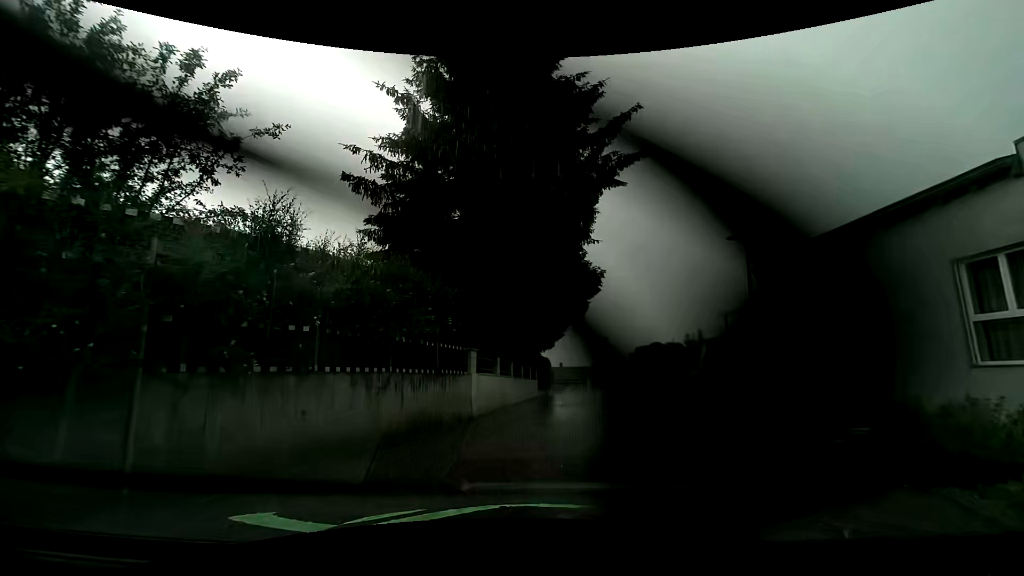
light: Day
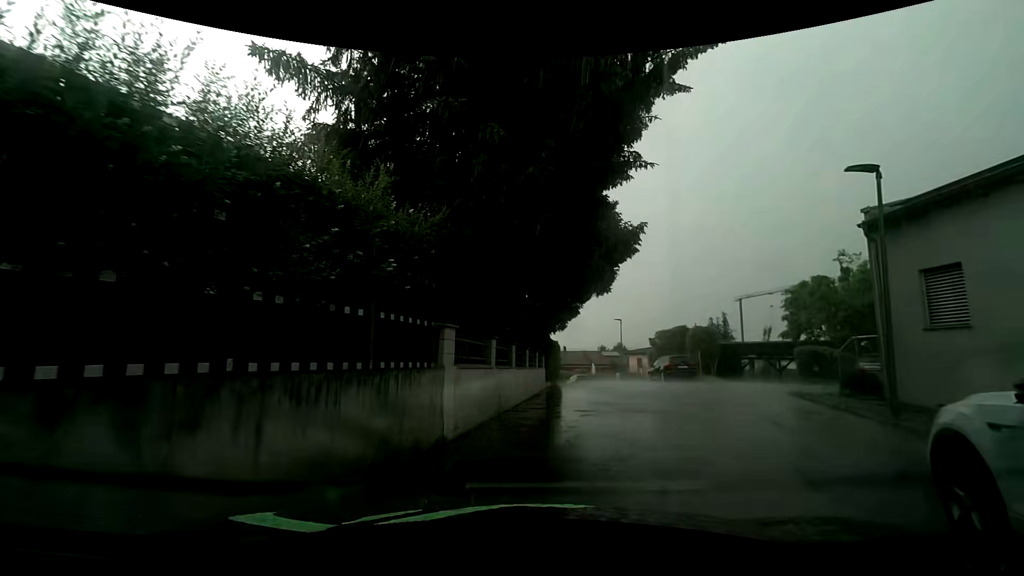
(+0.4, +5.5) m; +5°
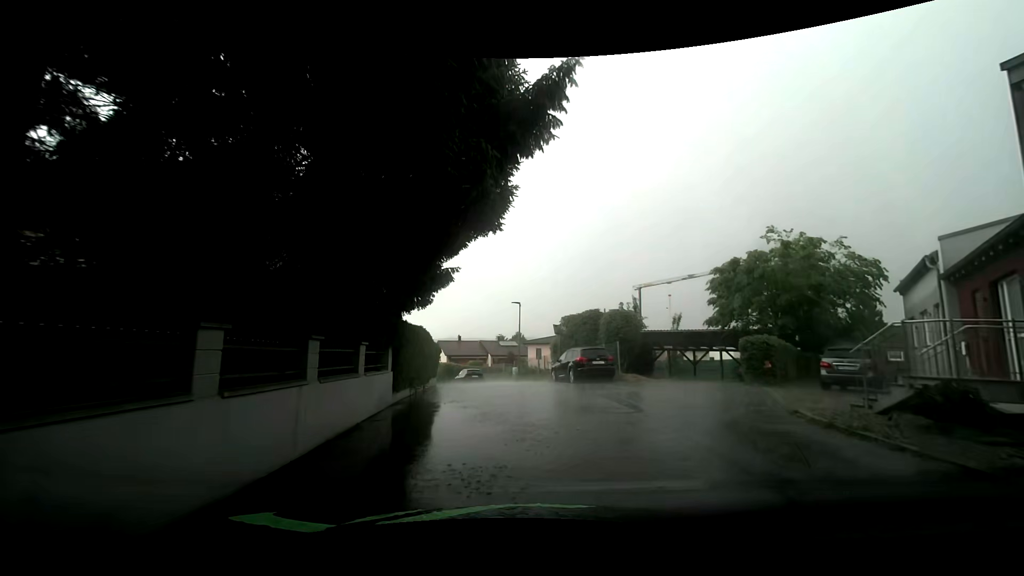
(+1.4, +8.2) m; +13°
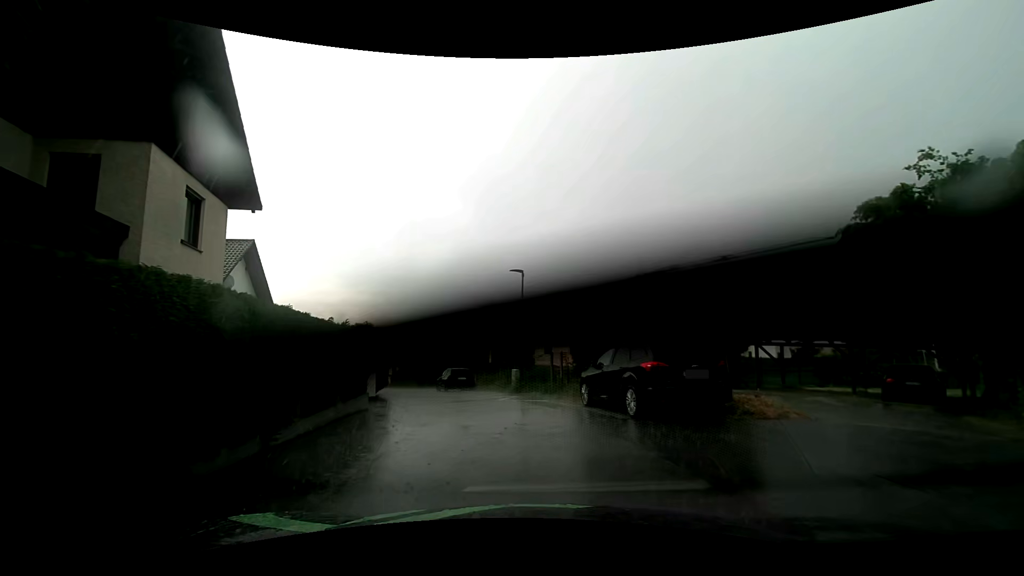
(+0.2, +11.4) m; +1°
(-1, +10) (-3, +20) (-7, +29) (-10, +38) (-13, +48) (-16, +57) (-20, +67) (-24, +76) (-28, +85) (-32, +94) m
